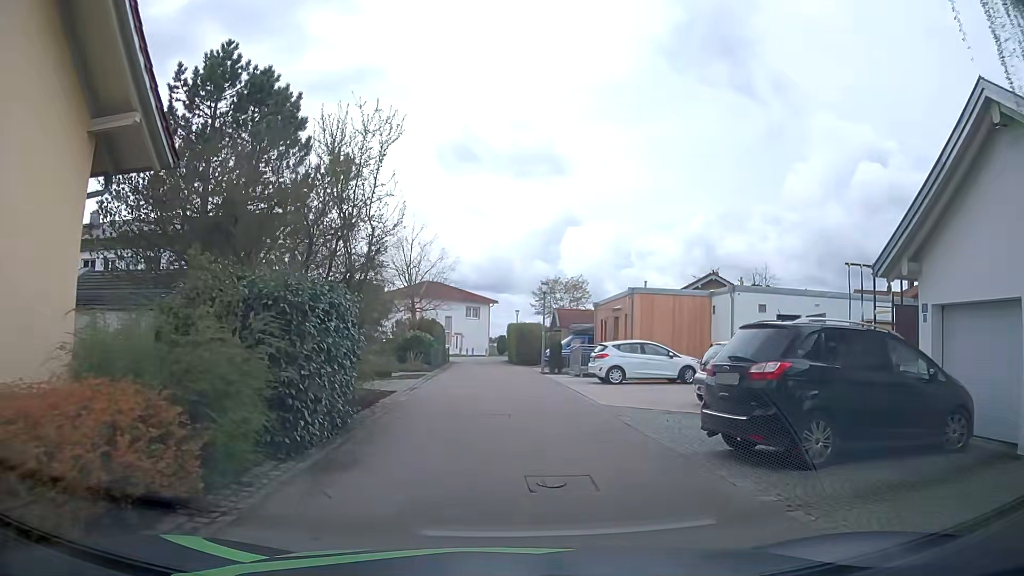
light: Day
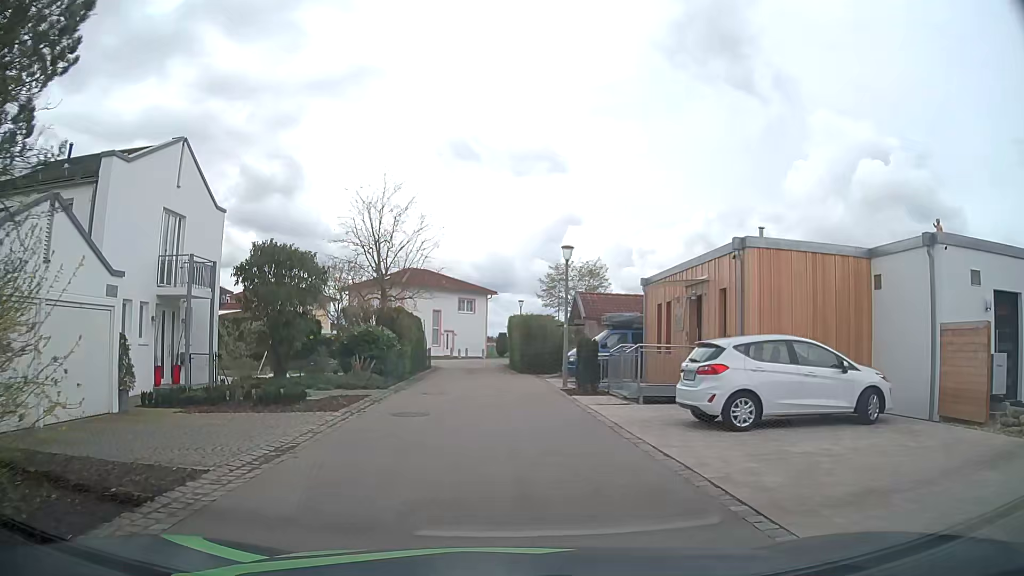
(+0.4, +12.2) m; +1°
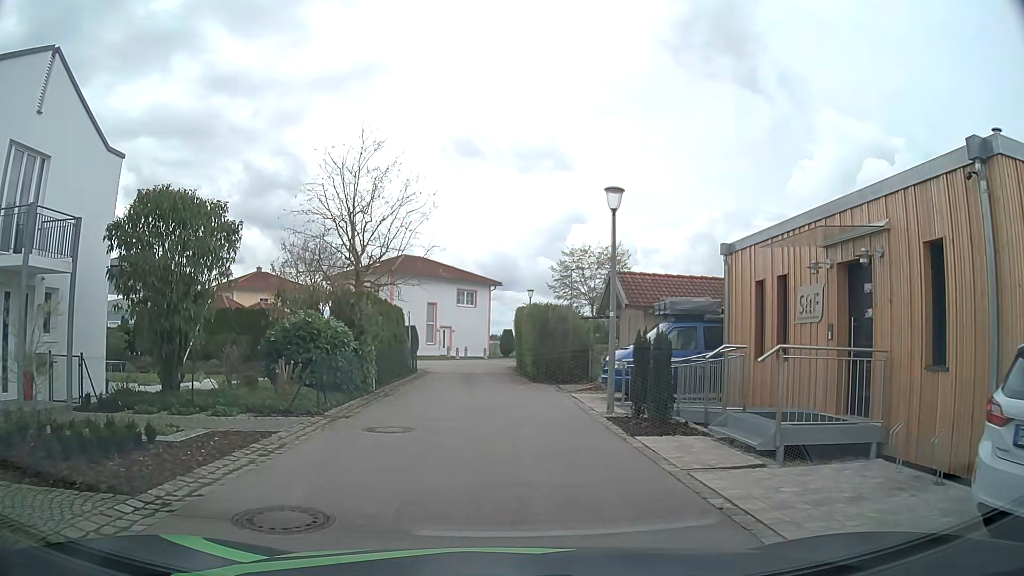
(-0.1, +7.7) m; 0°
